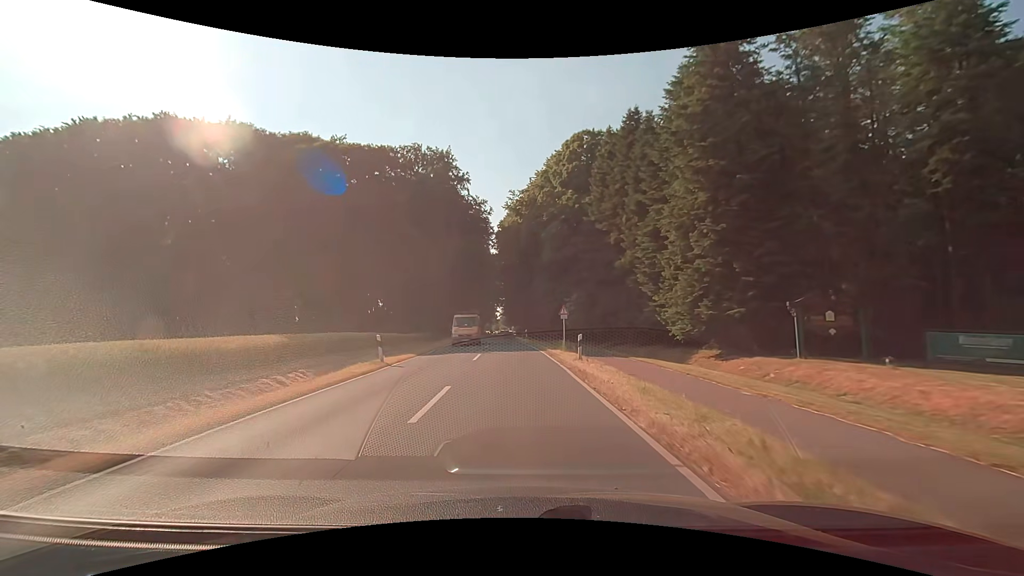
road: secondary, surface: asphalt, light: Day
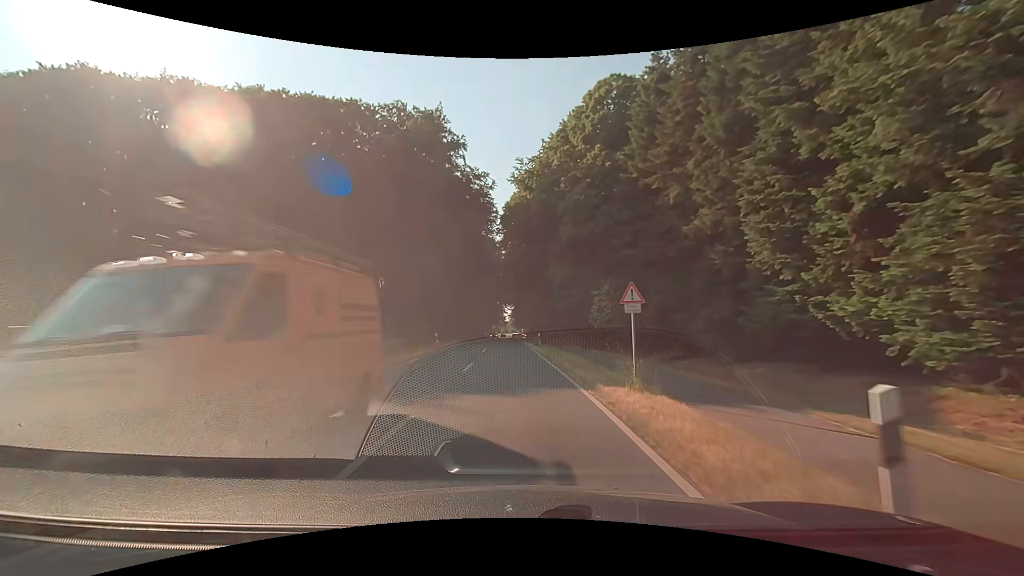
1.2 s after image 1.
(-0.1, +15.5) m; -1°
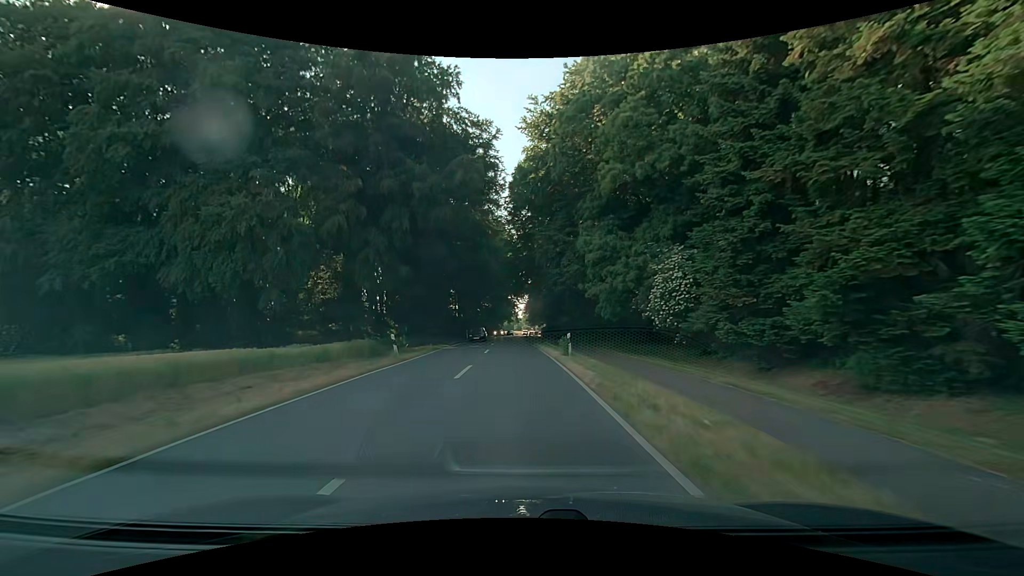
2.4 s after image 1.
(-0.3, +15.5) m; -3°
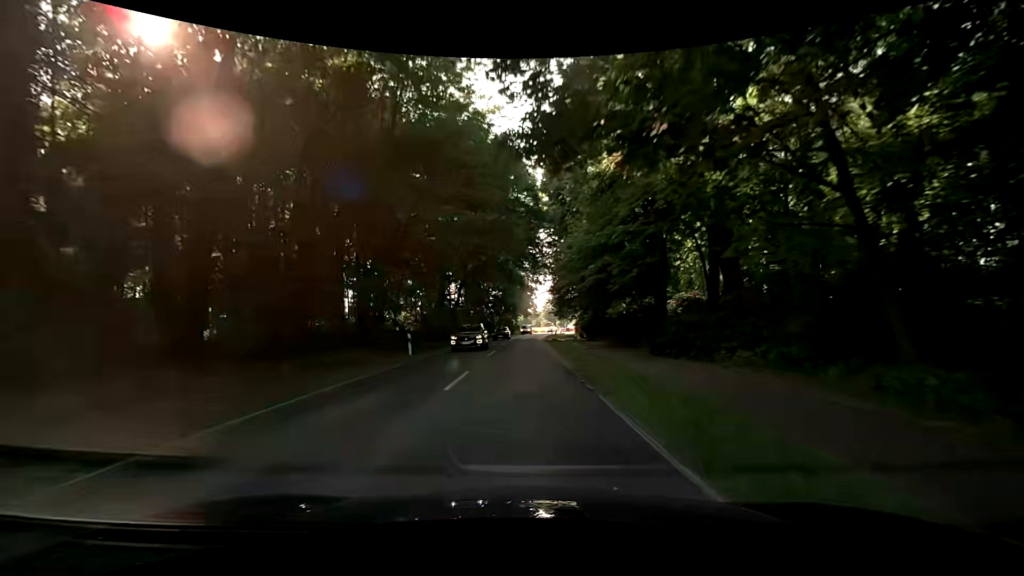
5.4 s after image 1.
(-0.3, +38.9) m; -2°
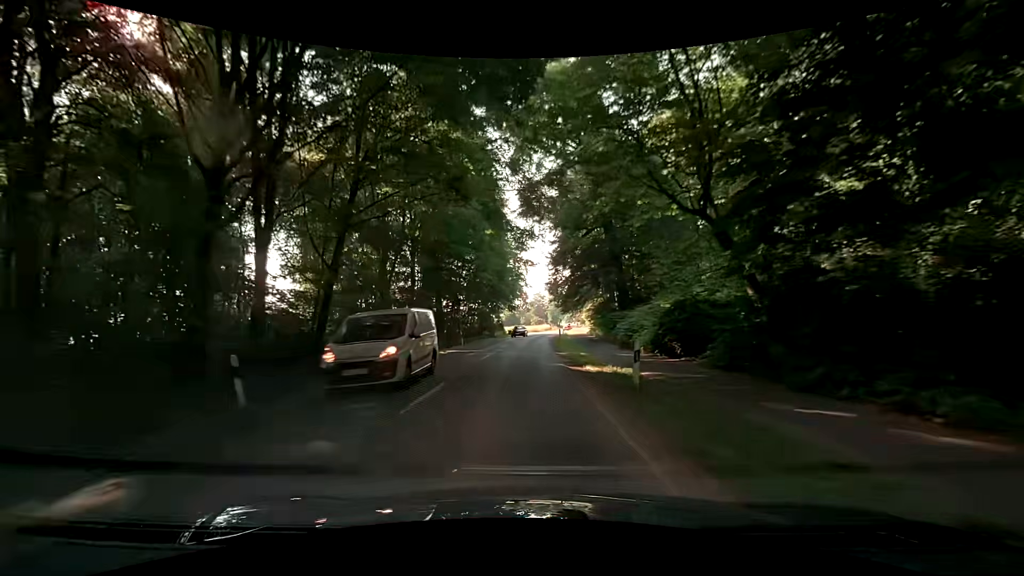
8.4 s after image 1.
(+1.2, +39.1) m; 0°
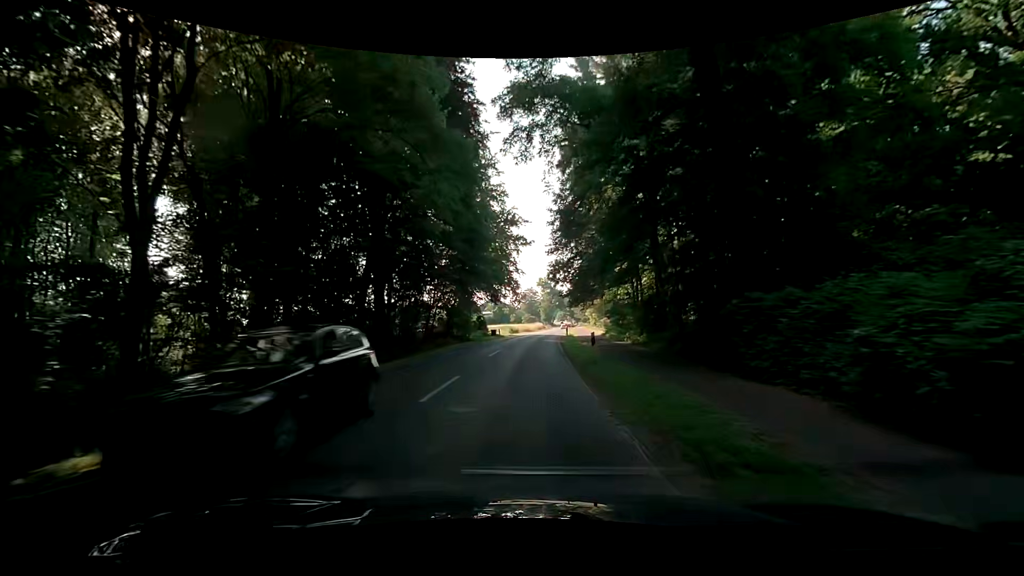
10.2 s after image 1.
(+0.8, +23.4) m; +3°
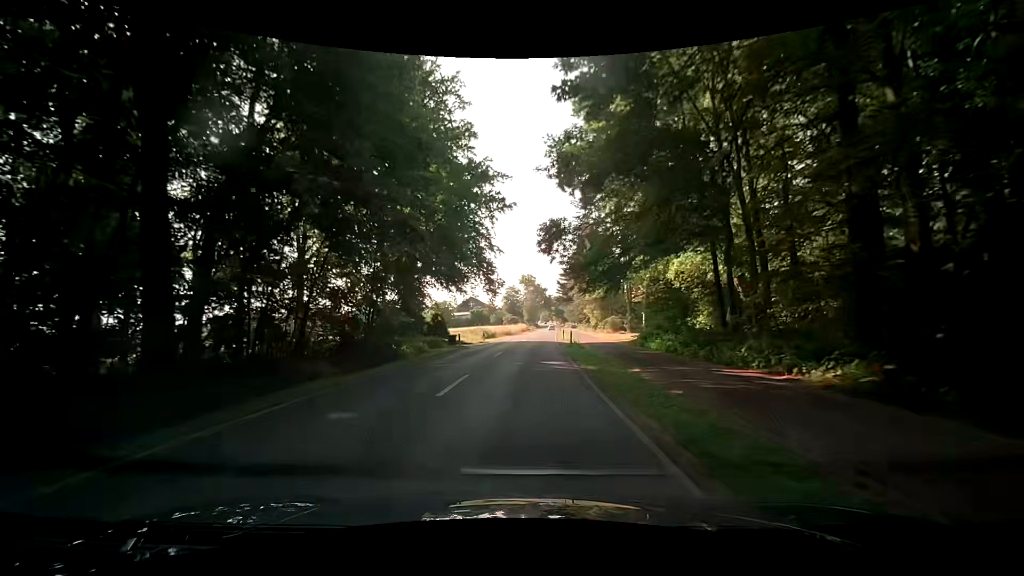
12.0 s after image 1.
(+0.4, +23.4) m; +3°
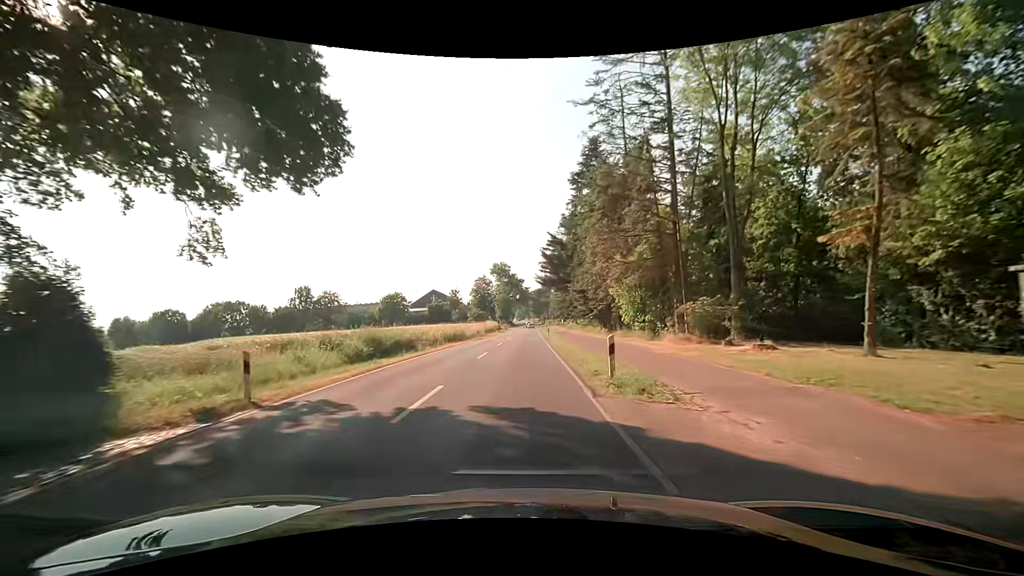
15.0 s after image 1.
(+0.4, +39.1) m; +1°
(0, +10) (0, +20) (+1, +30) (+1, +40) (+1, +50) (+1, +60) (+1, +70) (+1, +80) (+2, +90) (+2, +100) m
